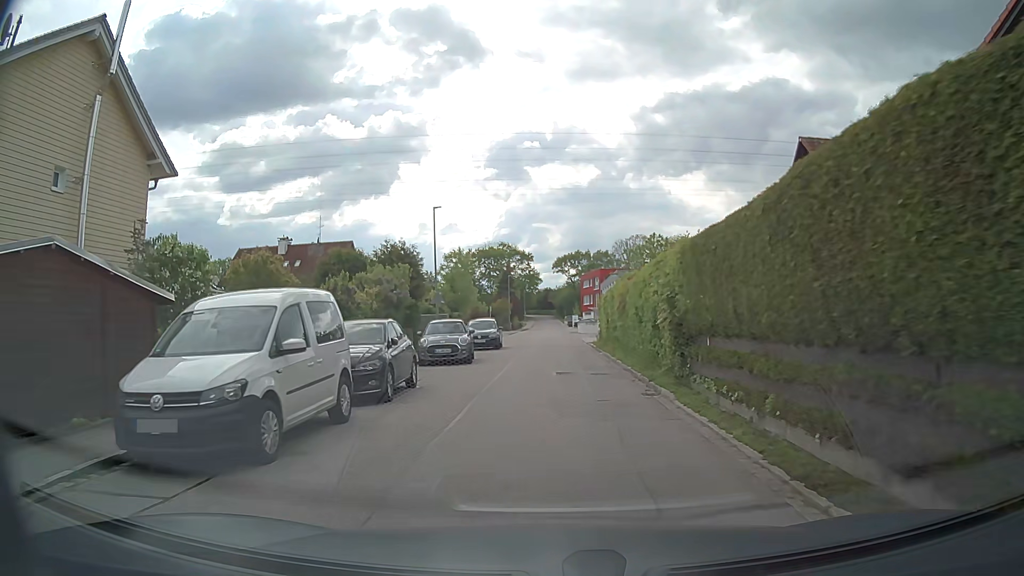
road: residential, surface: asphalt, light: Day
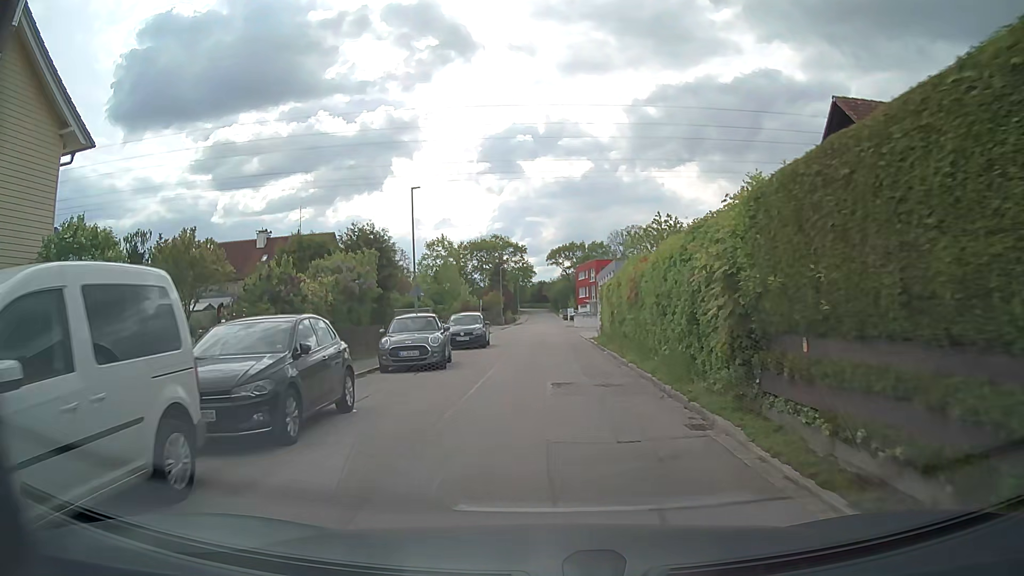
(0.0, +4.4) m; 0°
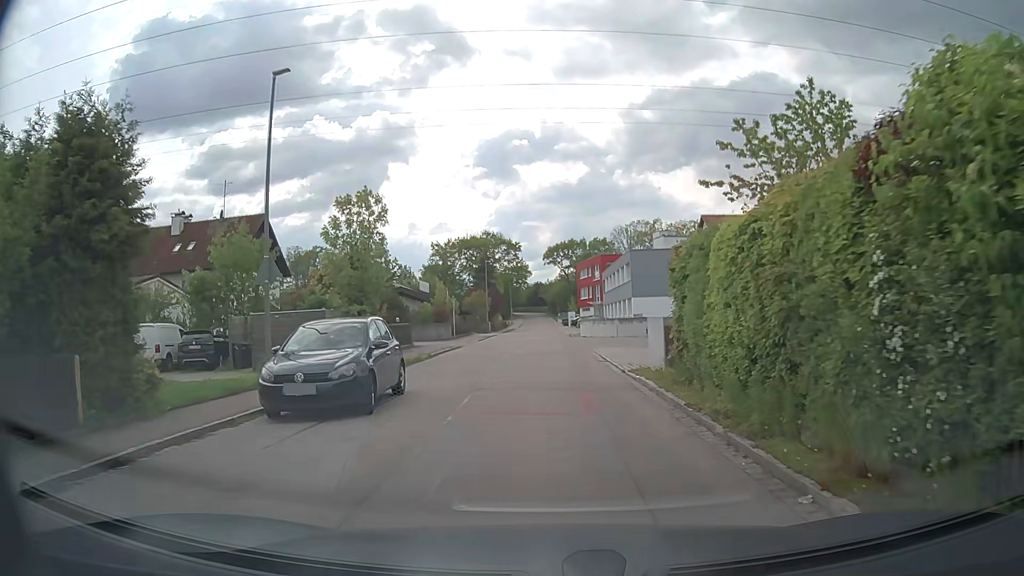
(+0.3, +17.9) m; +1°
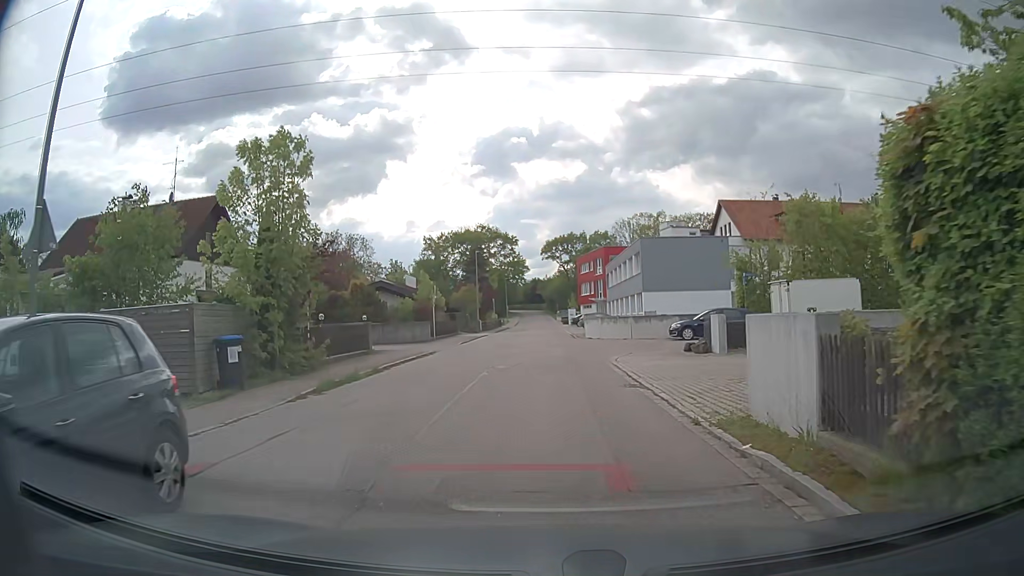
(0.0, +8.1) m; 0°
